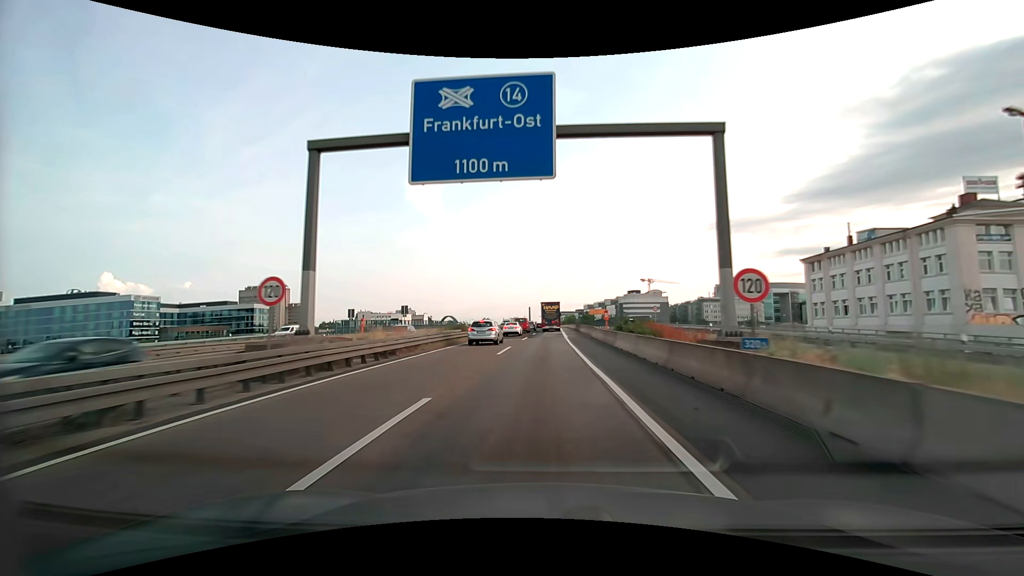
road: motorway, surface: asphalt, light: Day
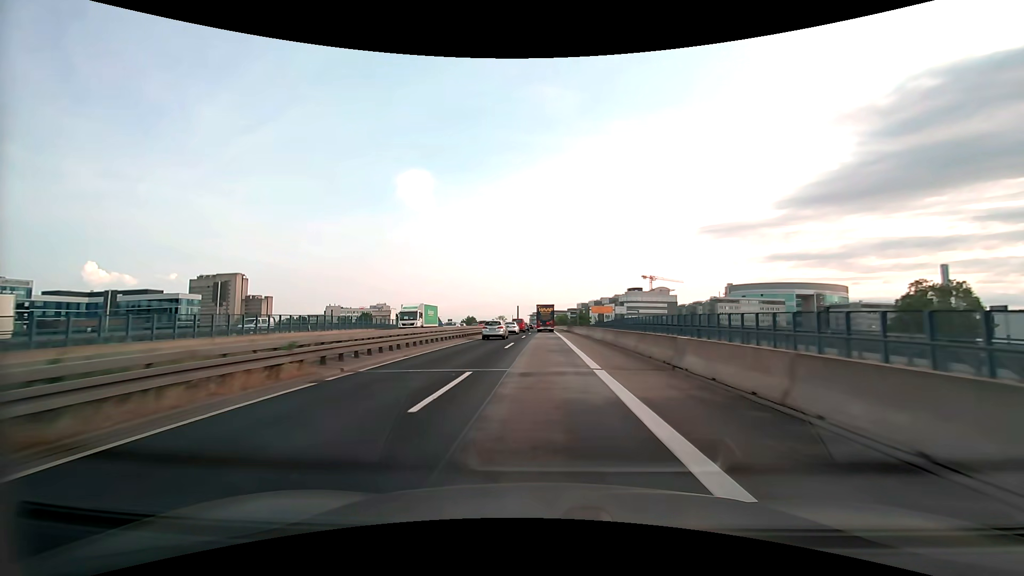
(+0.6, +49.0) m; +1°
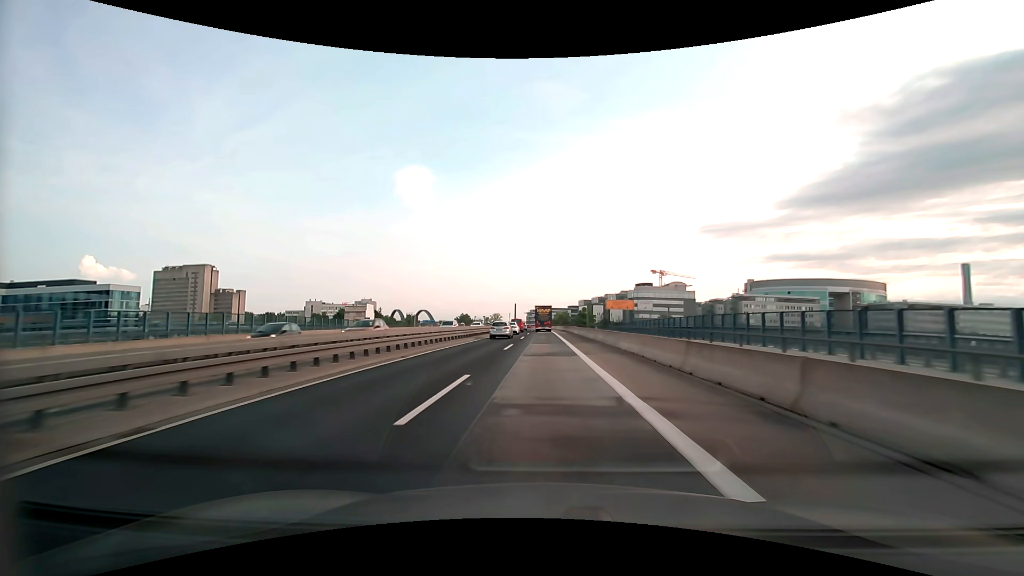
(0.0, +36.7) m; 0°
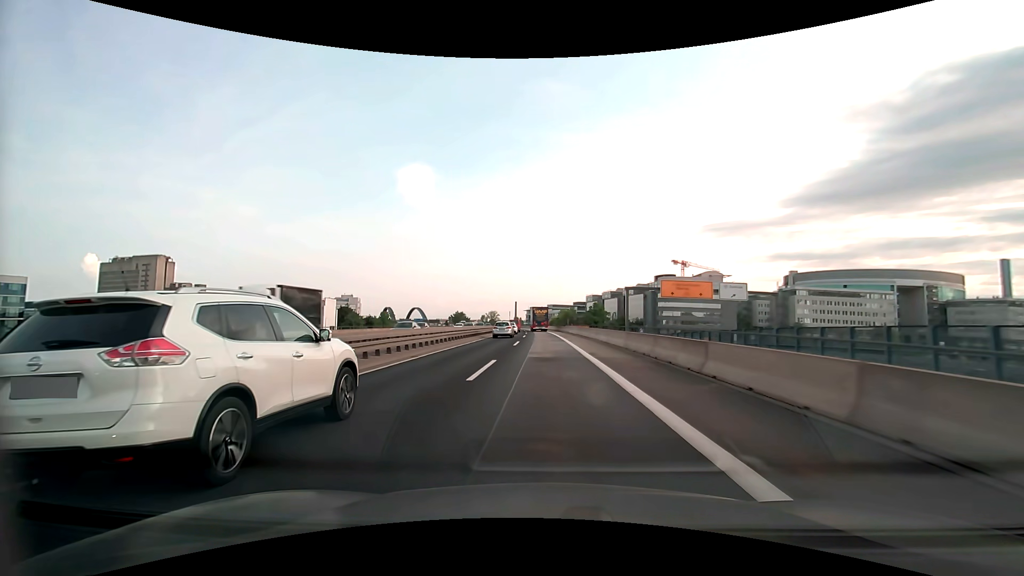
(-0.1, +49.1) m; 0°
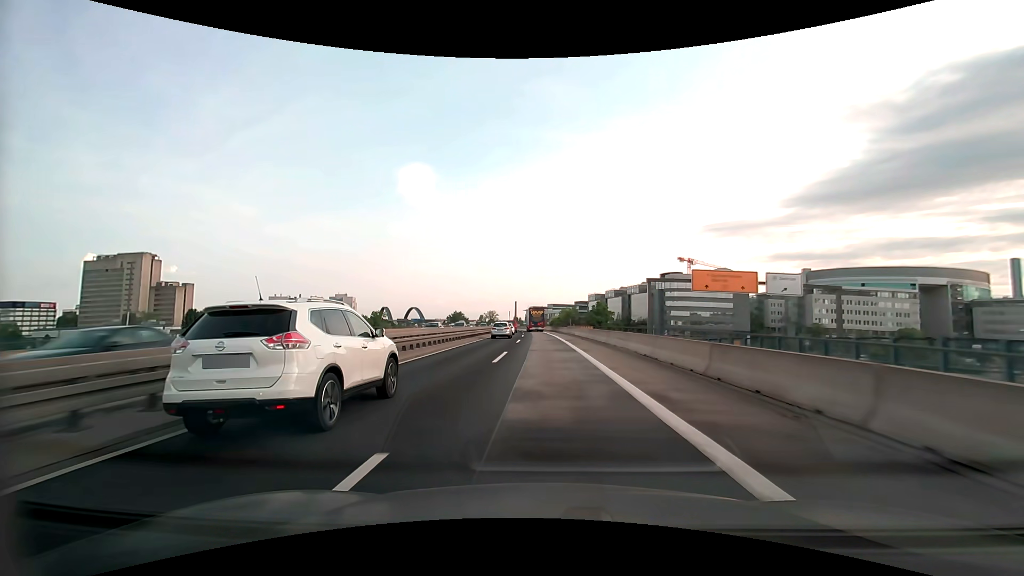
(0.0, +12.3) m; 0°
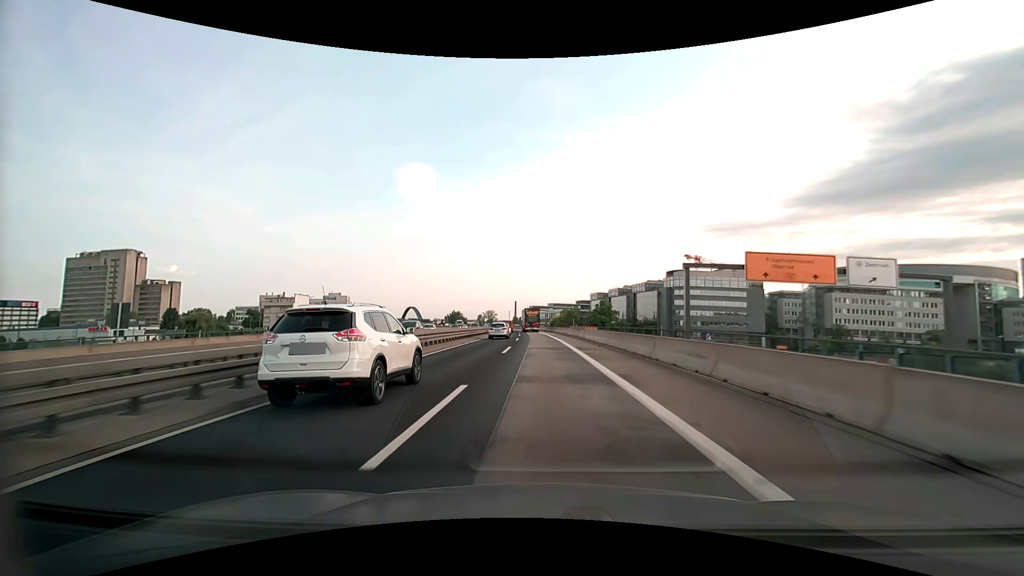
(0.0, +12.3) m; 0°
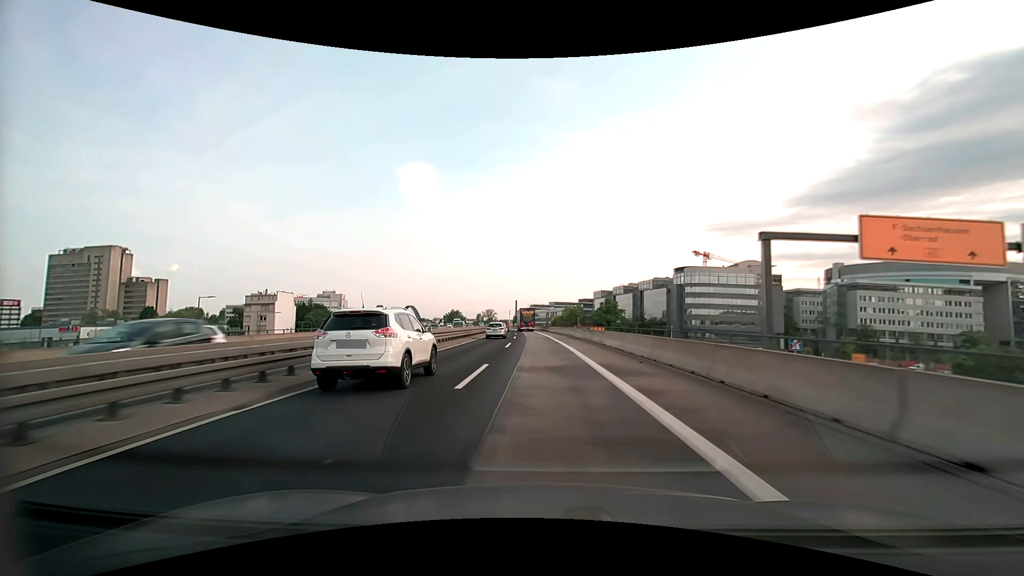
(0.0, +12.4) m; 0°
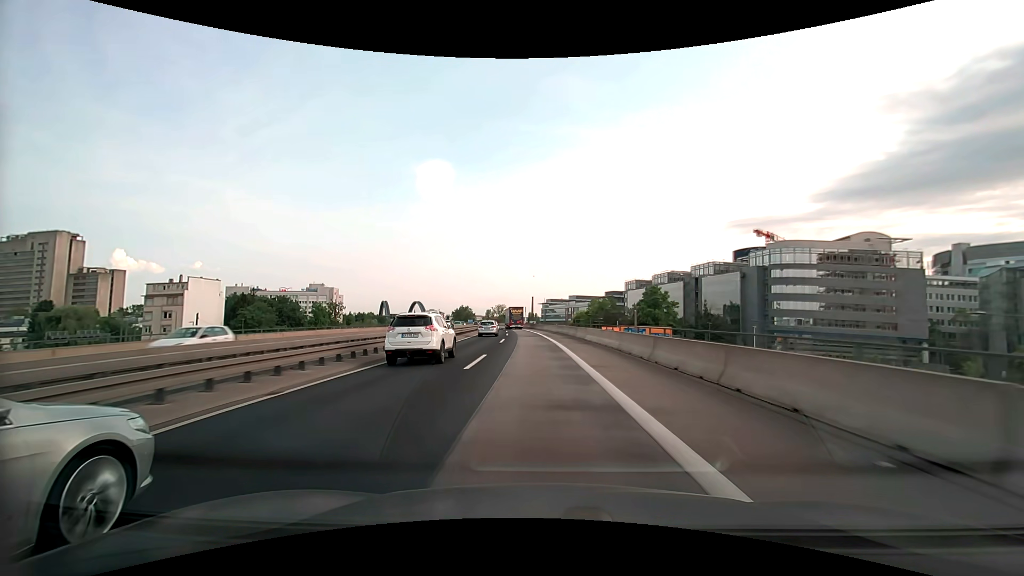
(-0.7, +49.7) m; -2°
(0, +10) (0, +20) (-1, +30) (-1, +40) (-1, +50) (-2, +60) (-3, +70) (-4, +80) (-5, +90) (-6, +100) m
